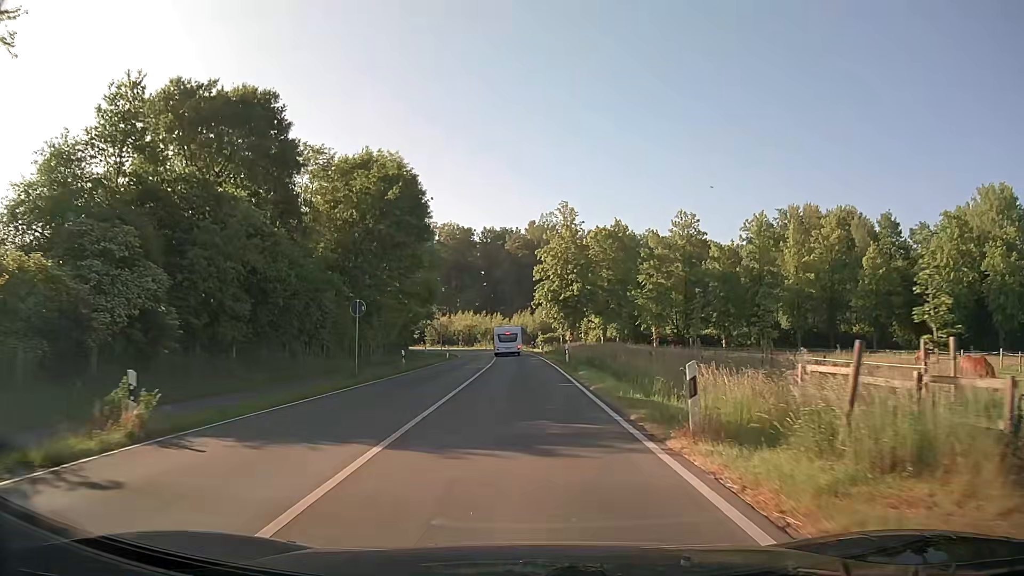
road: secondary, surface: asphalt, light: Day
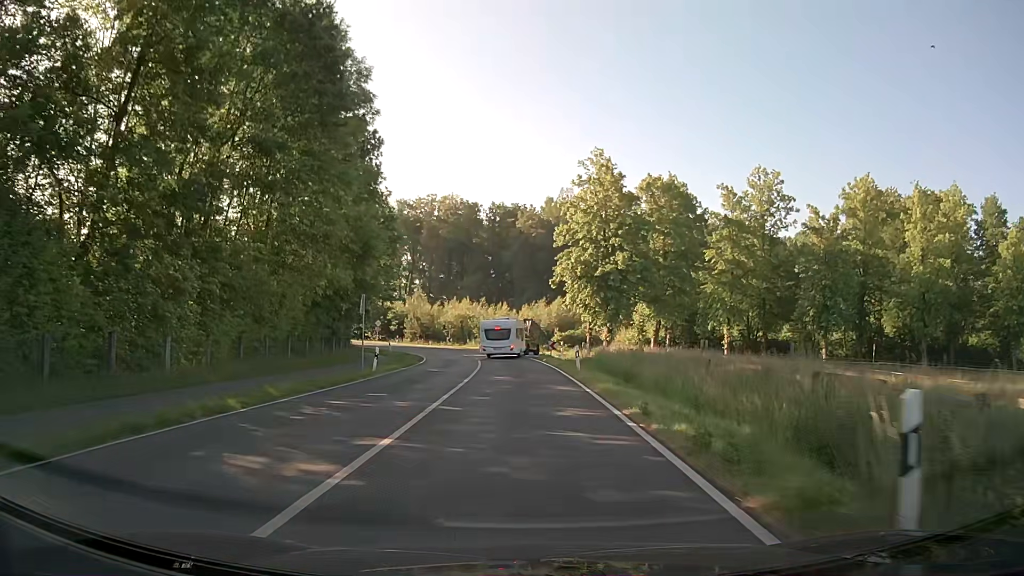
(-0.3, +29.6) m; -1°
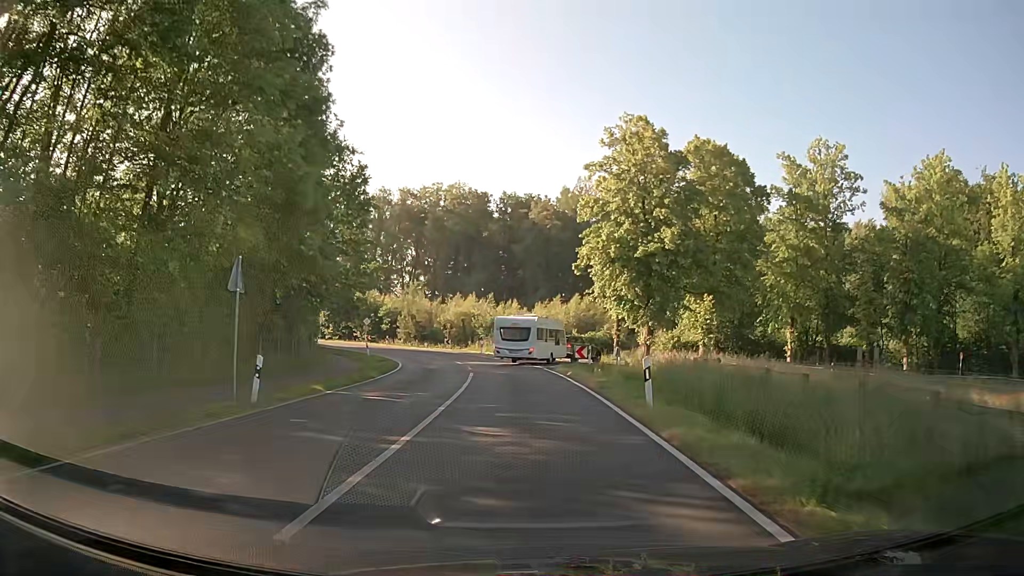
(-0.1, +13.1) m; -1°
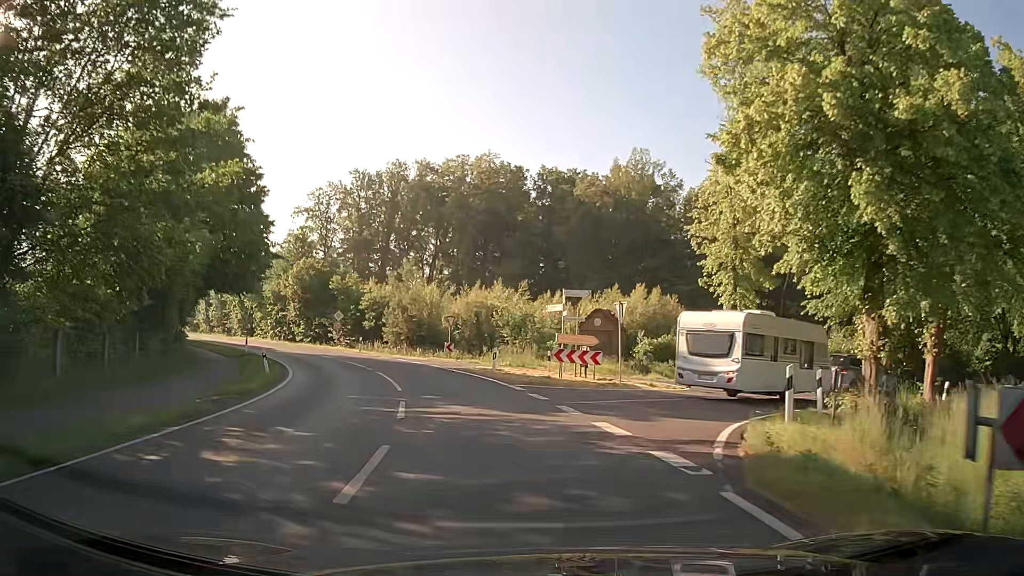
(-0.5, +25.2) m; -3°
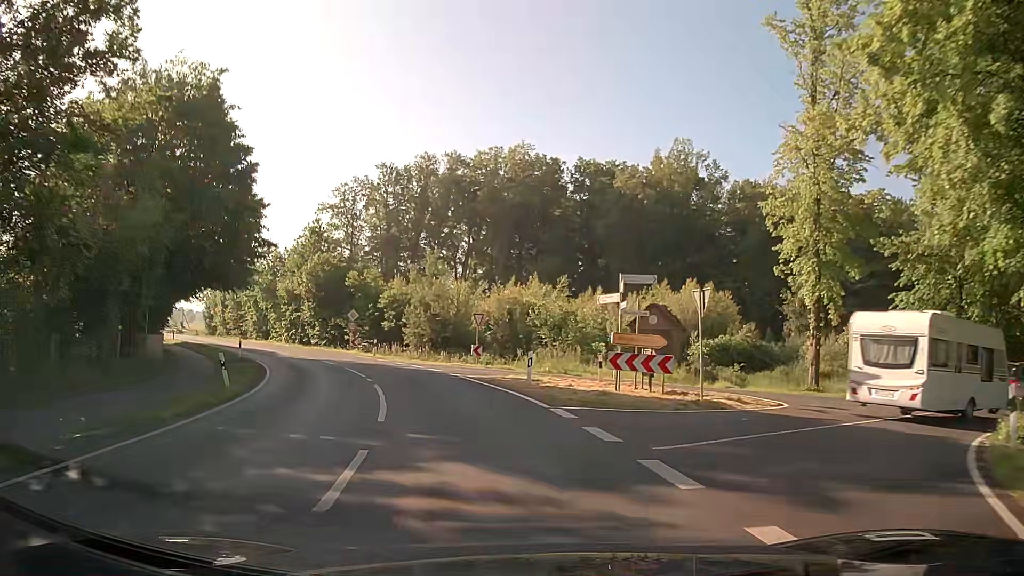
(-0.1, +6.5) m; -3°
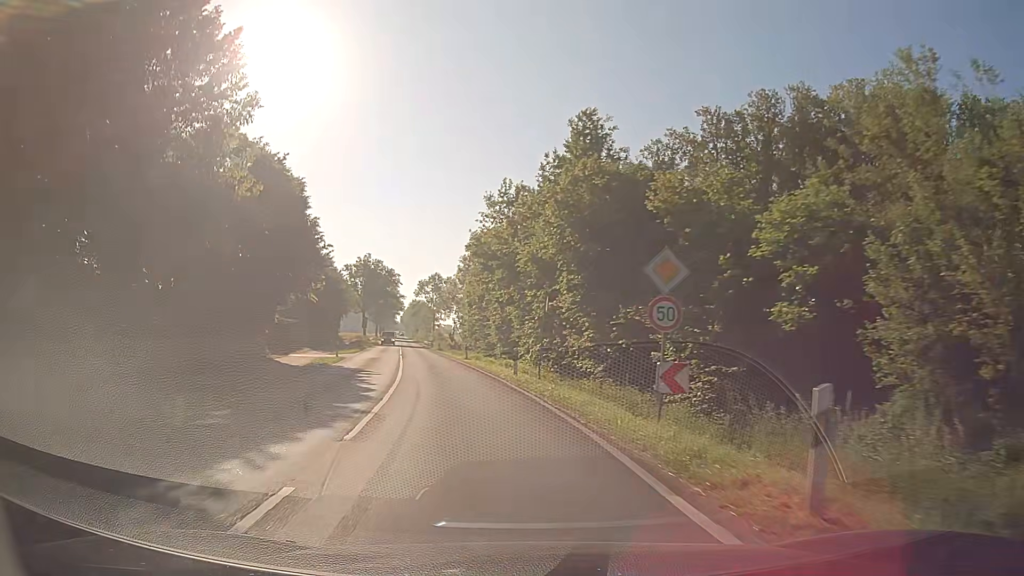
(-7.8, +34.0) m; -28°
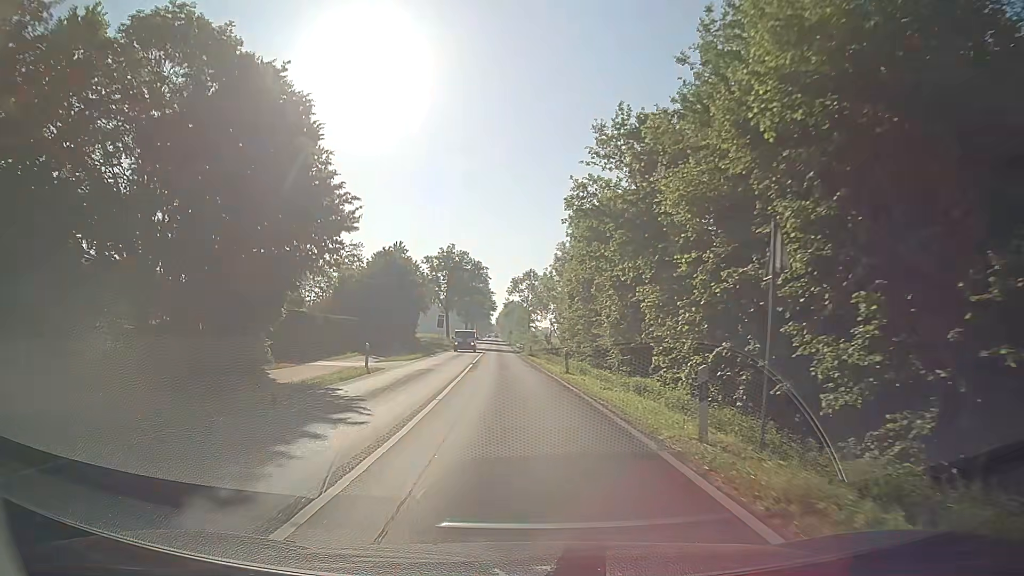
(-1.2, +14.7) m; -8°
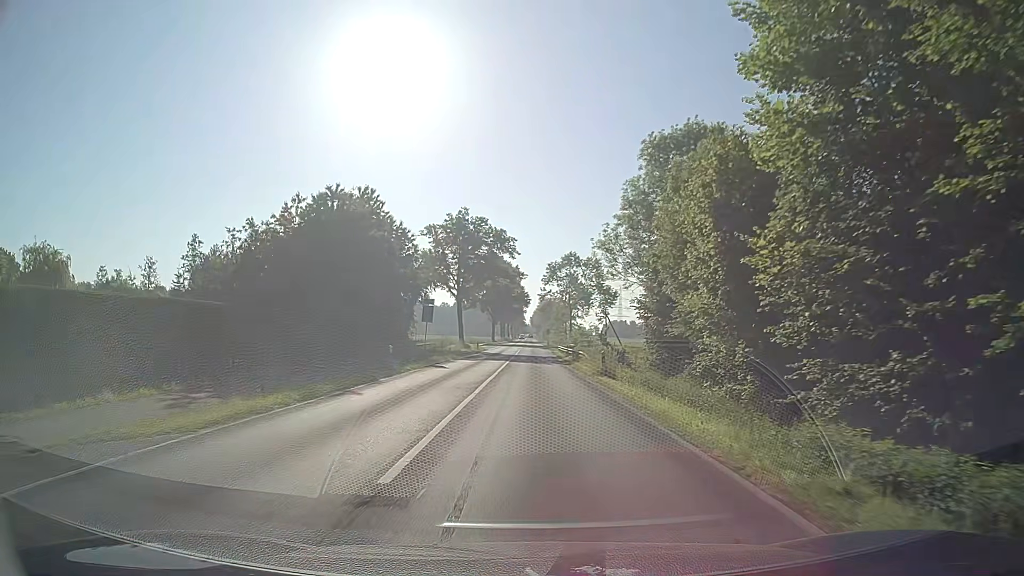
(-1.1, +30.0) m; -3°
